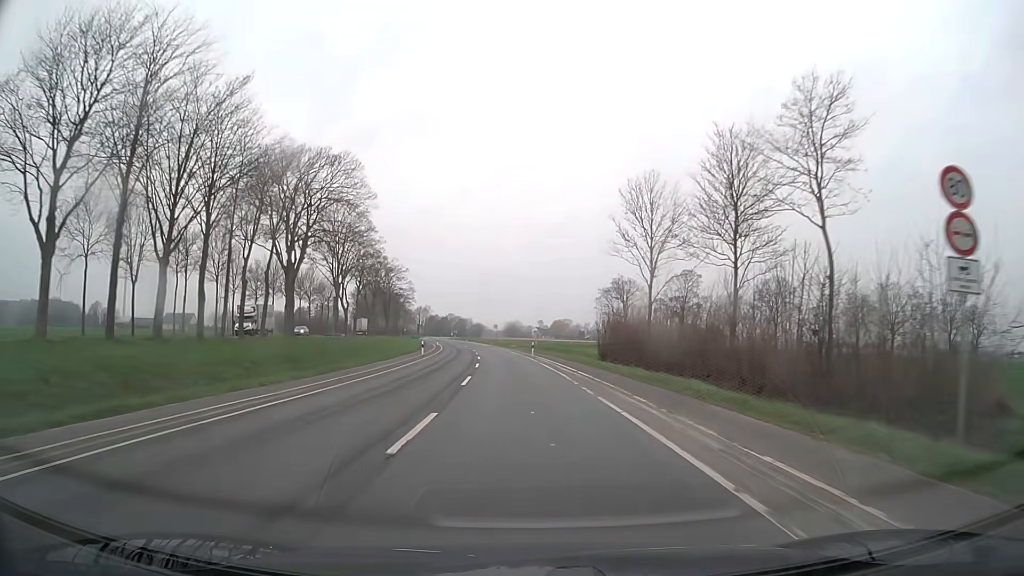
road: secondary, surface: asphalt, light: Day
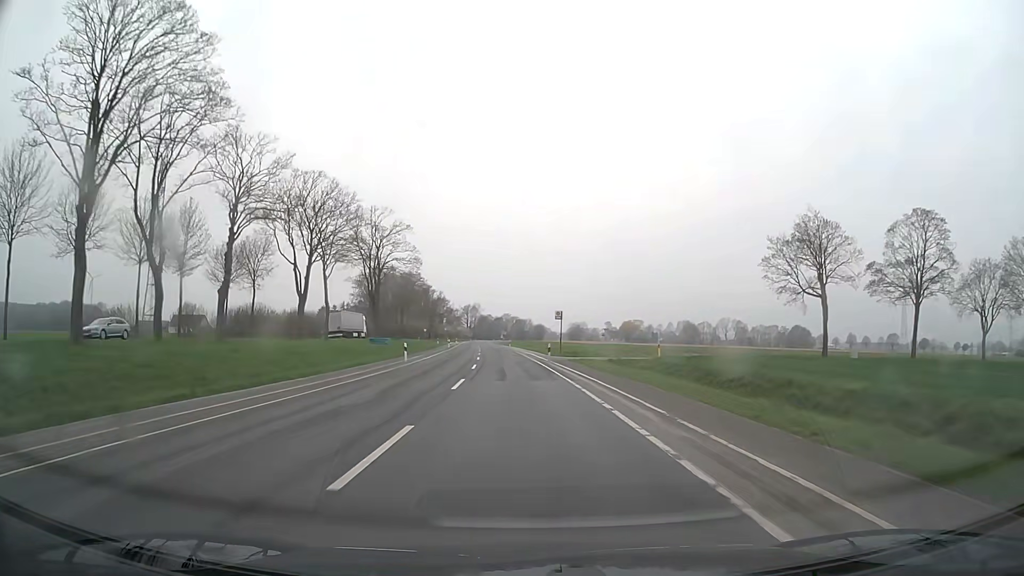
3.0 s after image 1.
(-3.0, +62.3) m; -5°
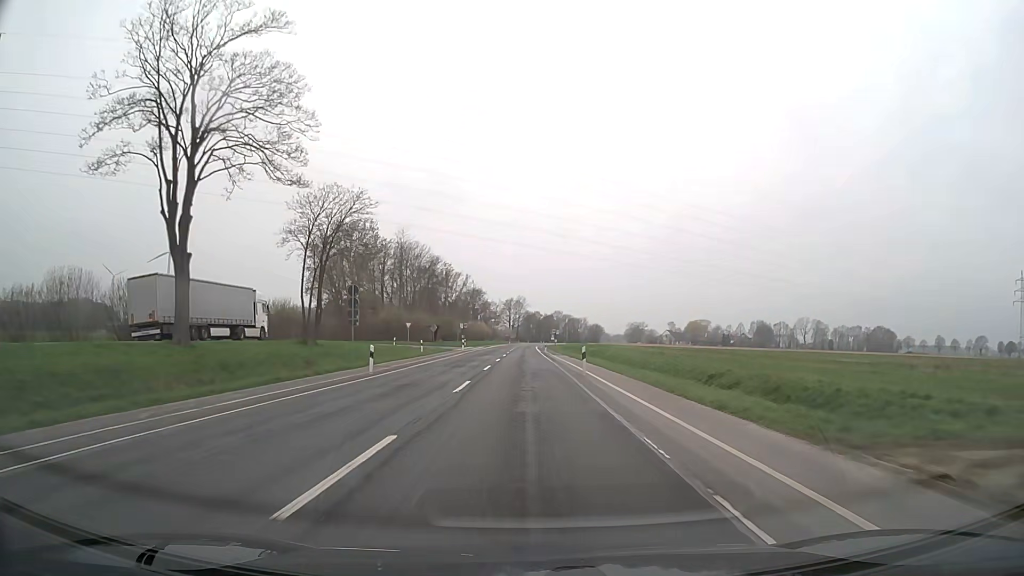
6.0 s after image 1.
(-2.5, +62.4) m; -4°
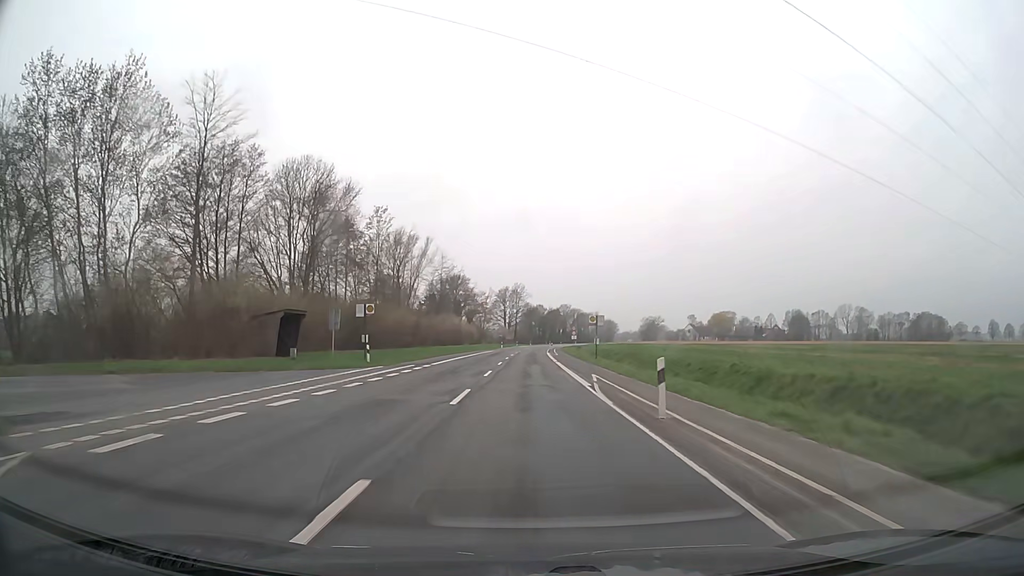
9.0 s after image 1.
(-0.4, +62.6) m; 0°
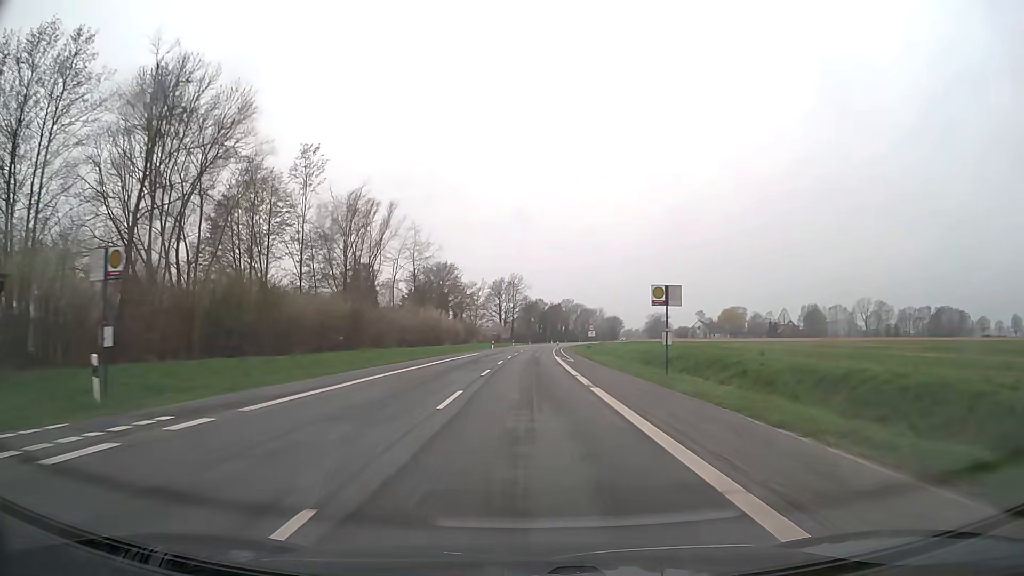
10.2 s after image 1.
(0.0, +25.1) m; 0°
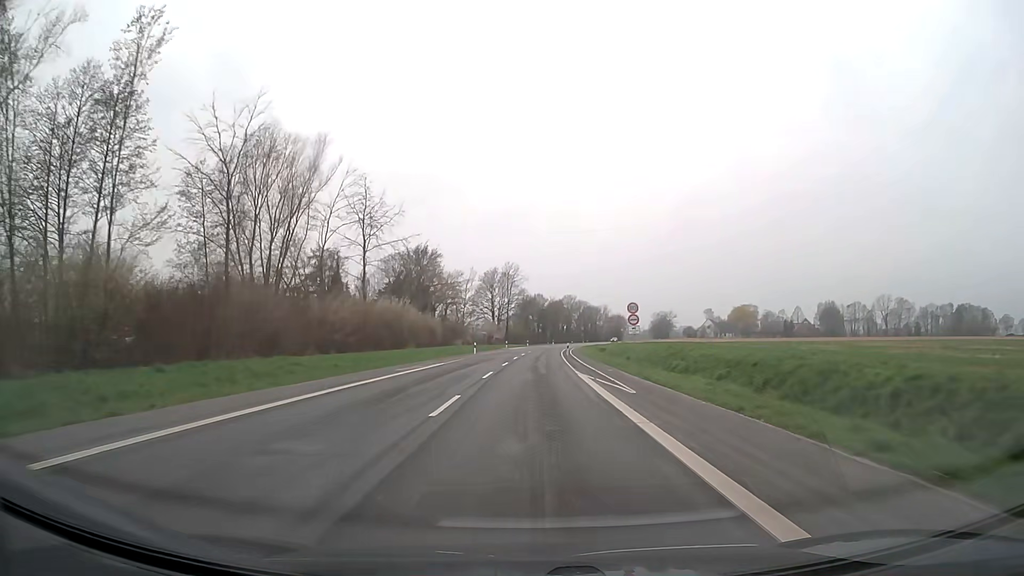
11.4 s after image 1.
(0.0, +25.1) m; 0°
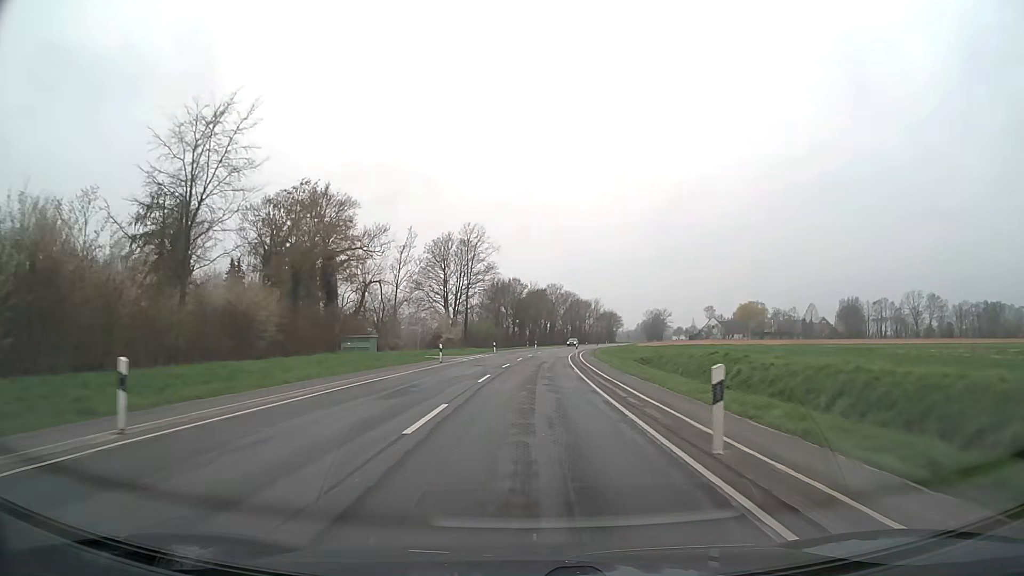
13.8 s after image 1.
(+0.8, +50.2) m; +2°
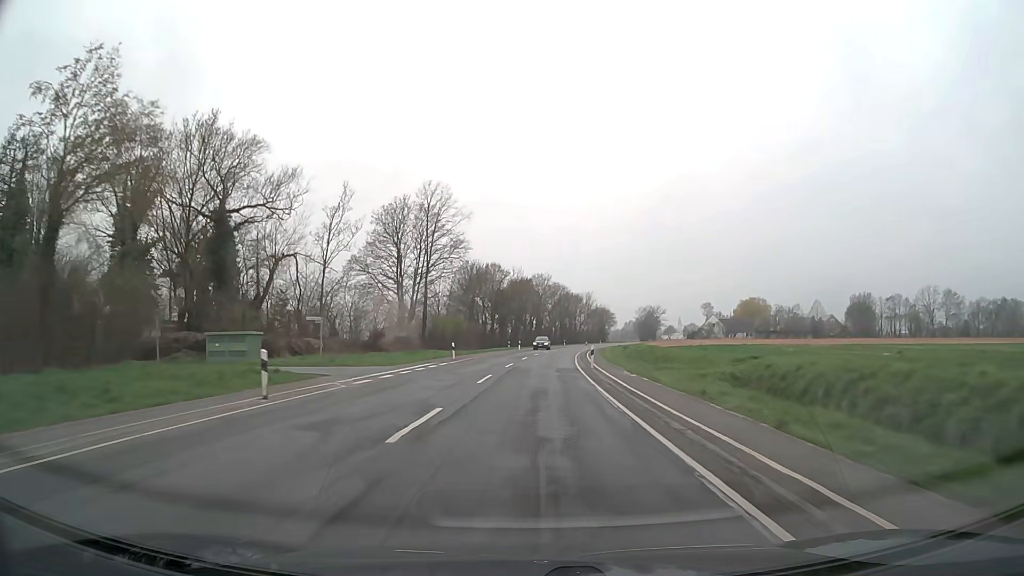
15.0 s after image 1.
(+0.3, +25.1) m; +1°
(0, +10) (0, +20) (+1, +30) (+1, +40) (+2, +50) (+2, +60) (+3, +70) (+5, +80) (+6, +90) (+7, +100) m
